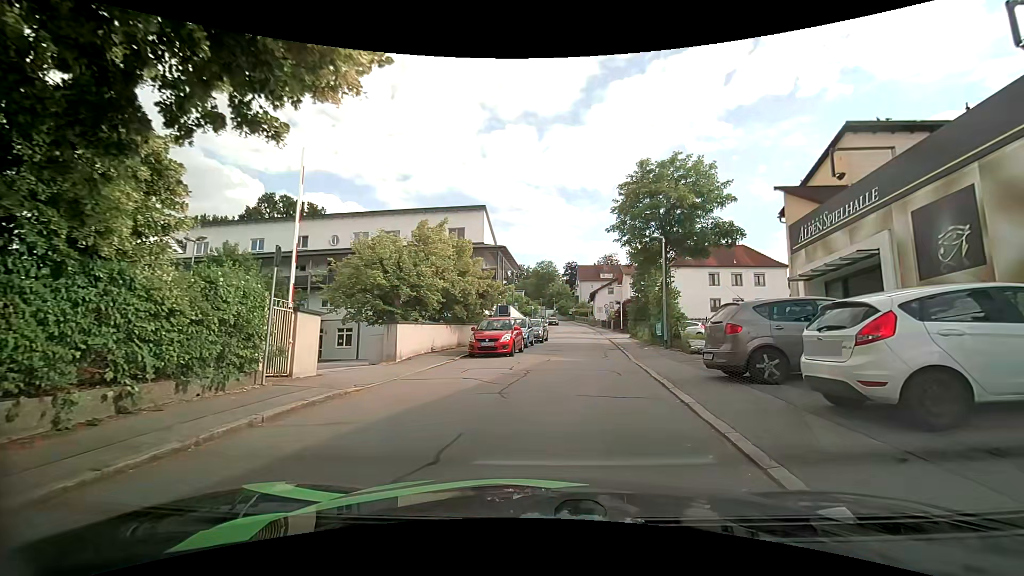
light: Day
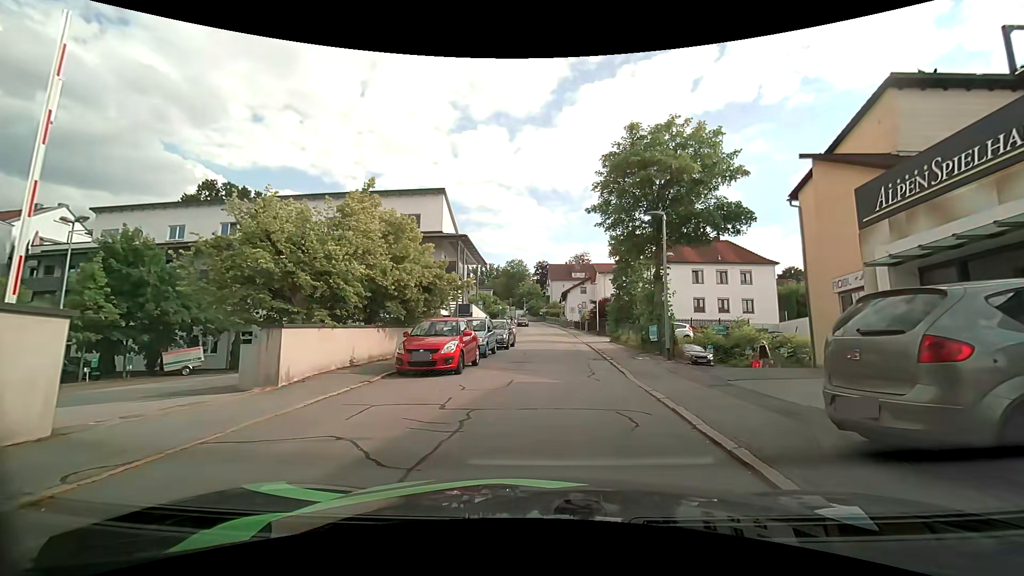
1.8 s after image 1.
(+0.3, +5.7) m; +5°
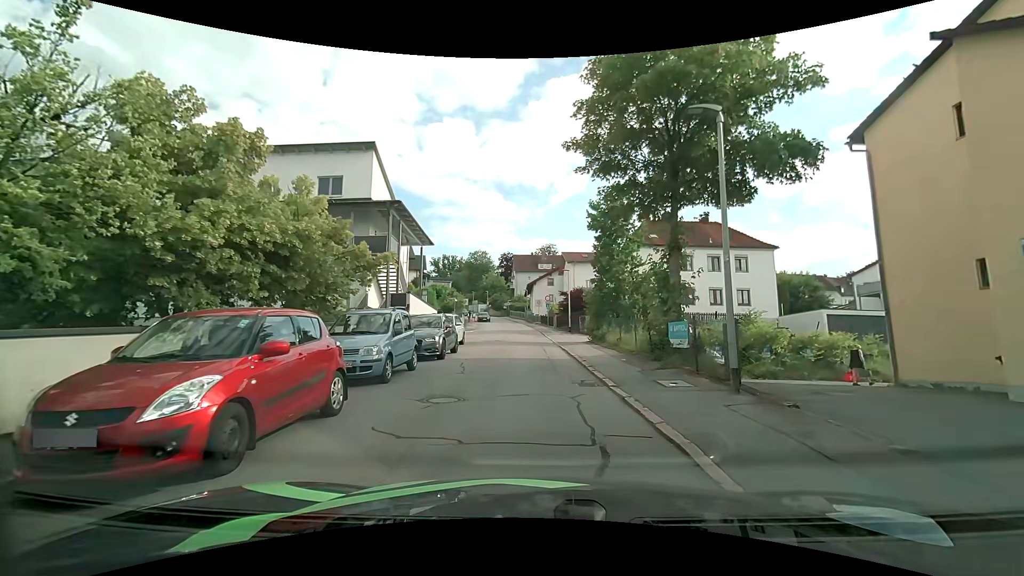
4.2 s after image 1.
(+0.2, +8.4) m; +3°
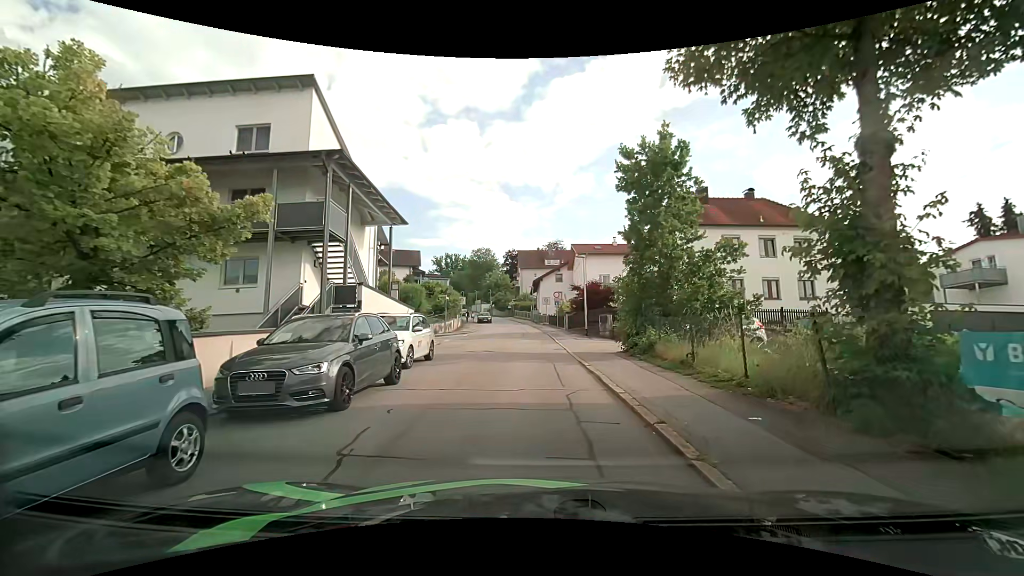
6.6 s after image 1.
(0.0, +8.4) m; -1°
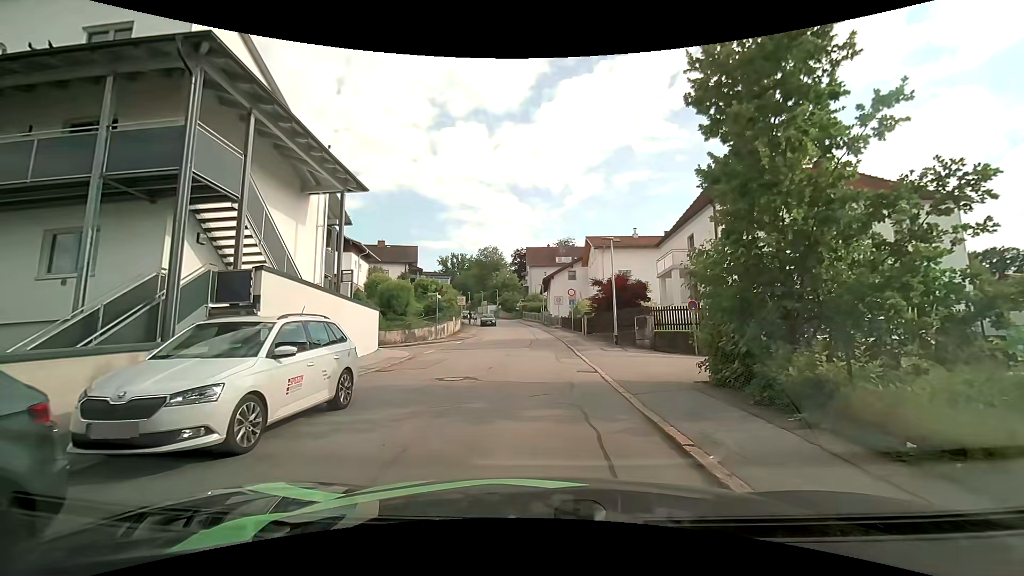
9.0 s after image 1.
(-0.1, +7.8) m; -2°
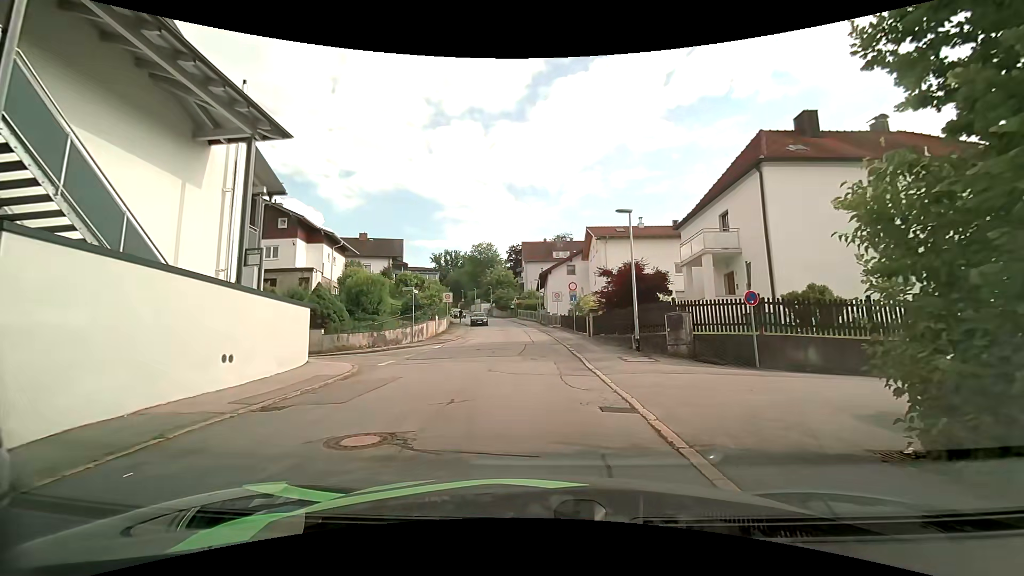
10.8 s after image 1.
(+0.1, +5.7) m; +2°
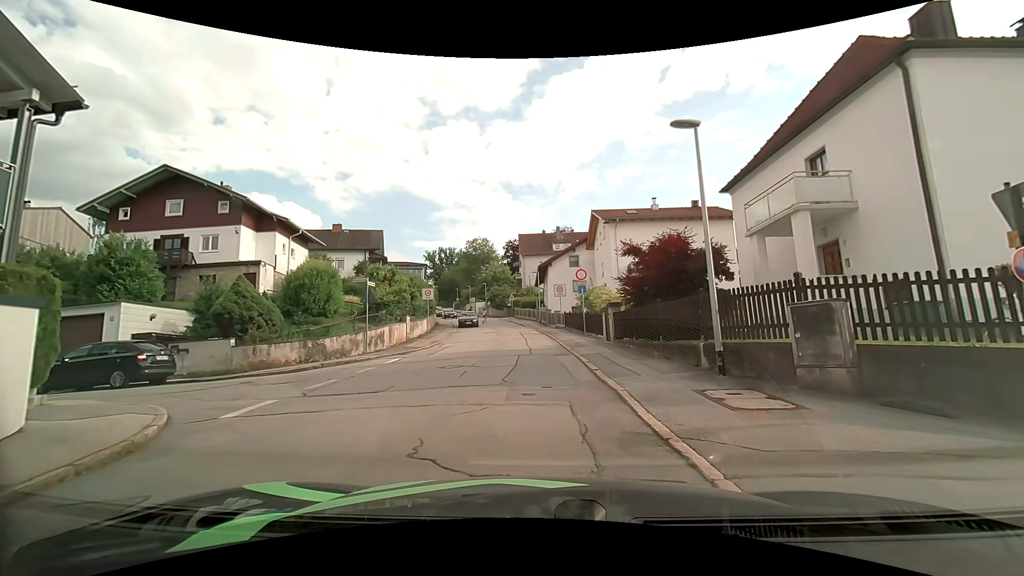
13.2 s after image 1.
(-0.1, +7.7) m; 0°
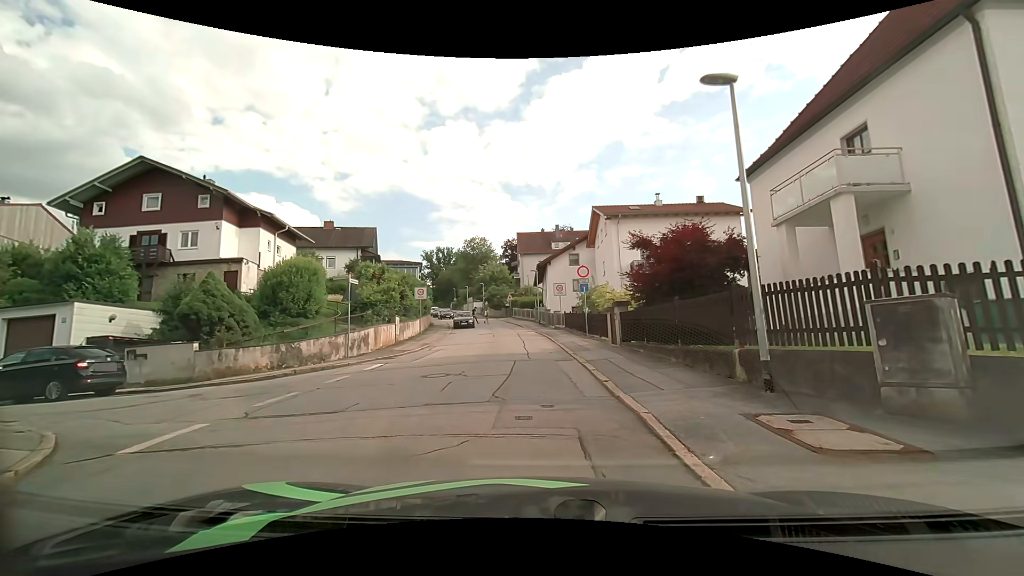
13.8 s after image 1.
(0.0, +1.9) m; 0°
